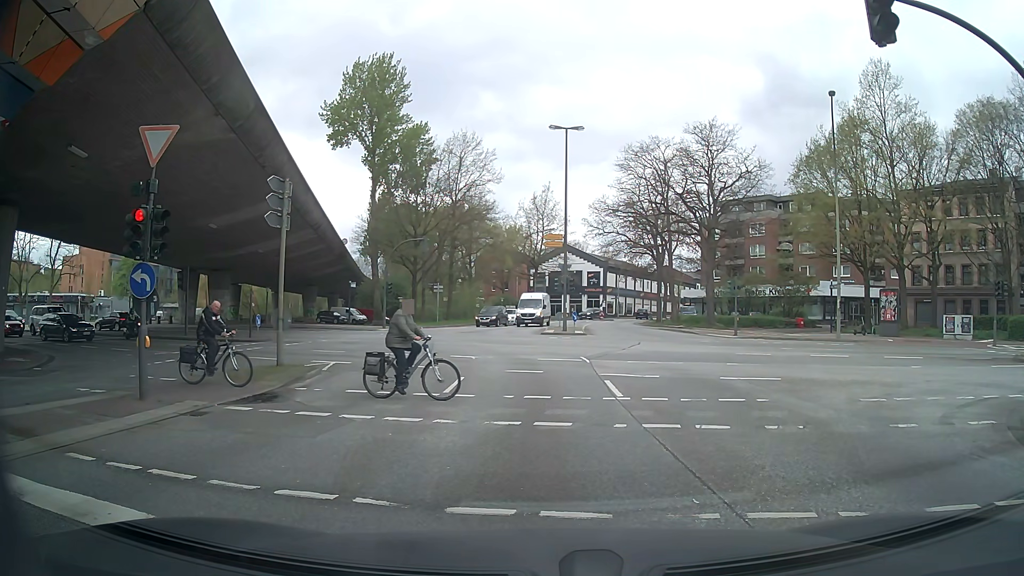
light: Day
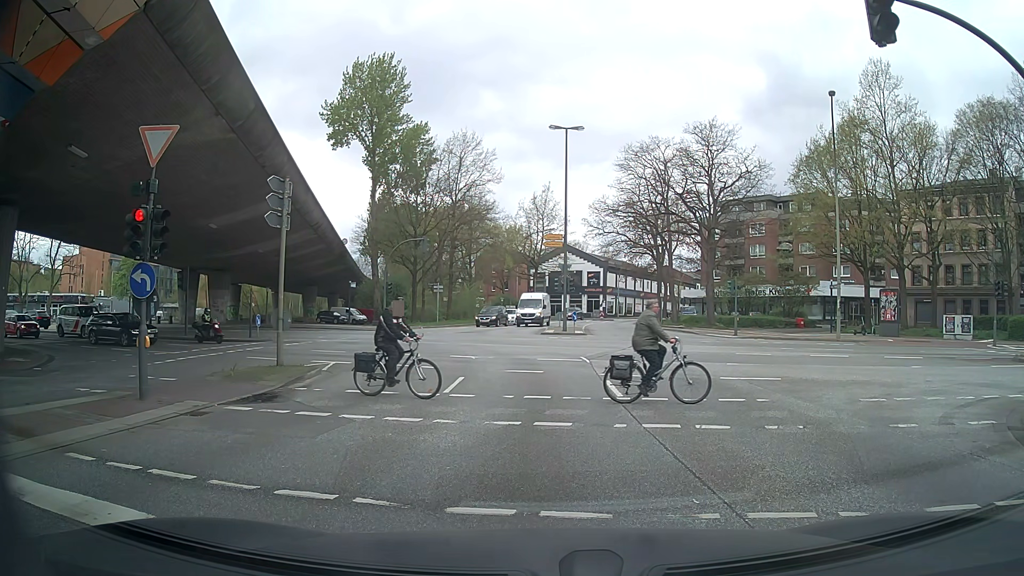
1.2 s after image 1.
(0.0, 0.0) m; 0°
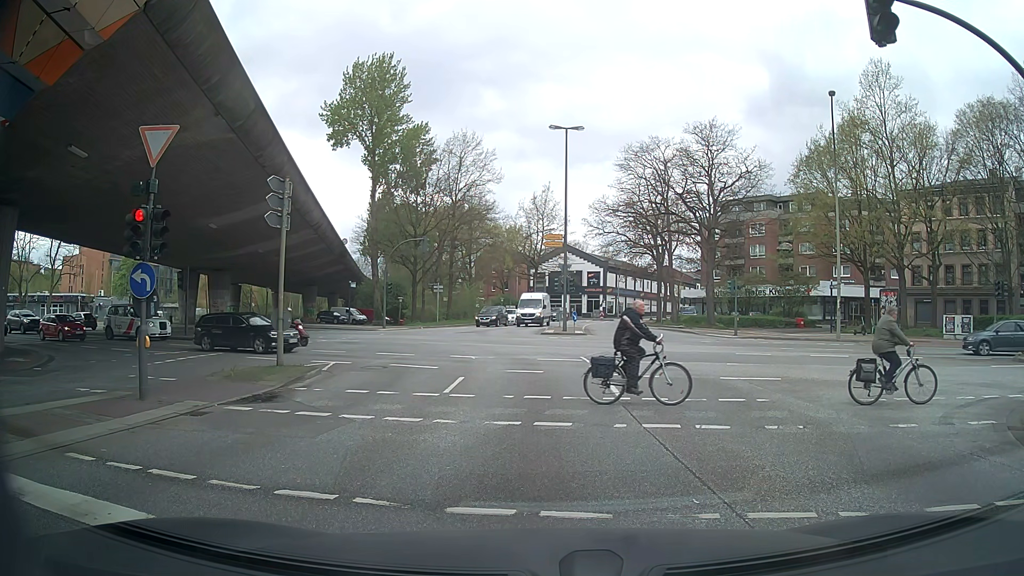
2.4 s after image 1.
(0.0, 0.0) m; 0°
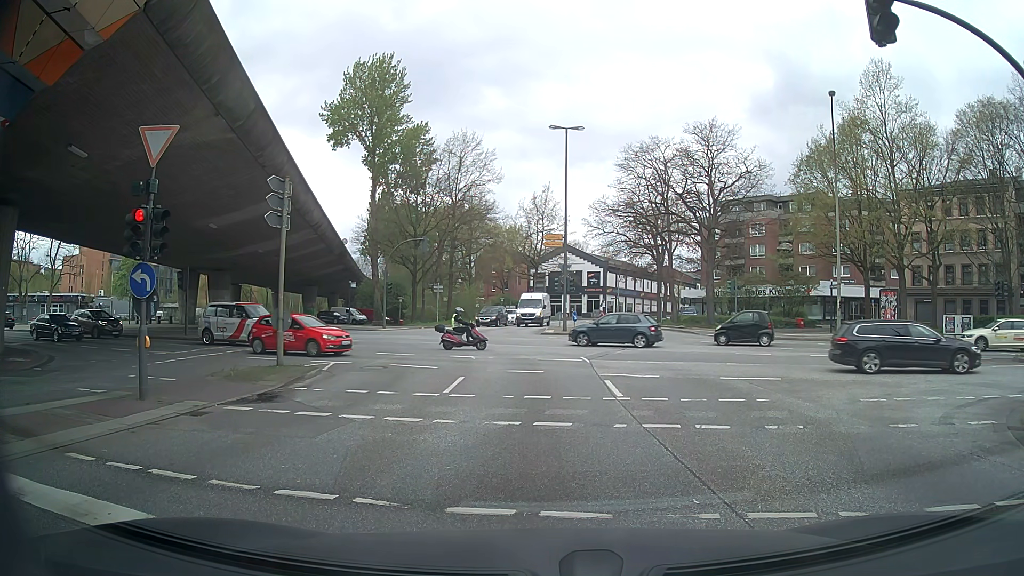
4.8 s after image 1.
(0.0, 0.0) m; 0°
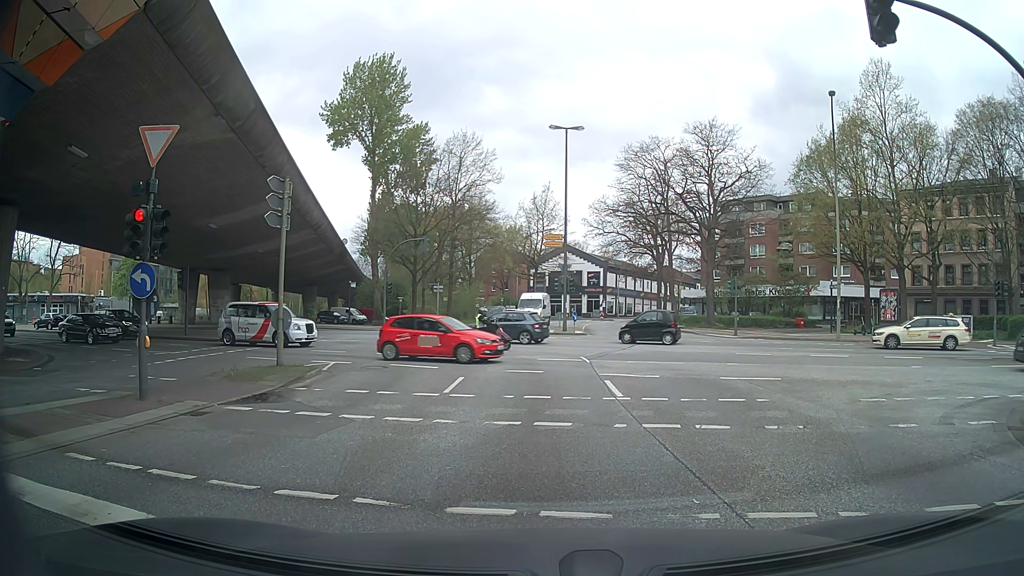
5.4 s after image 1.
(0.0, 0.0) m; 0°
